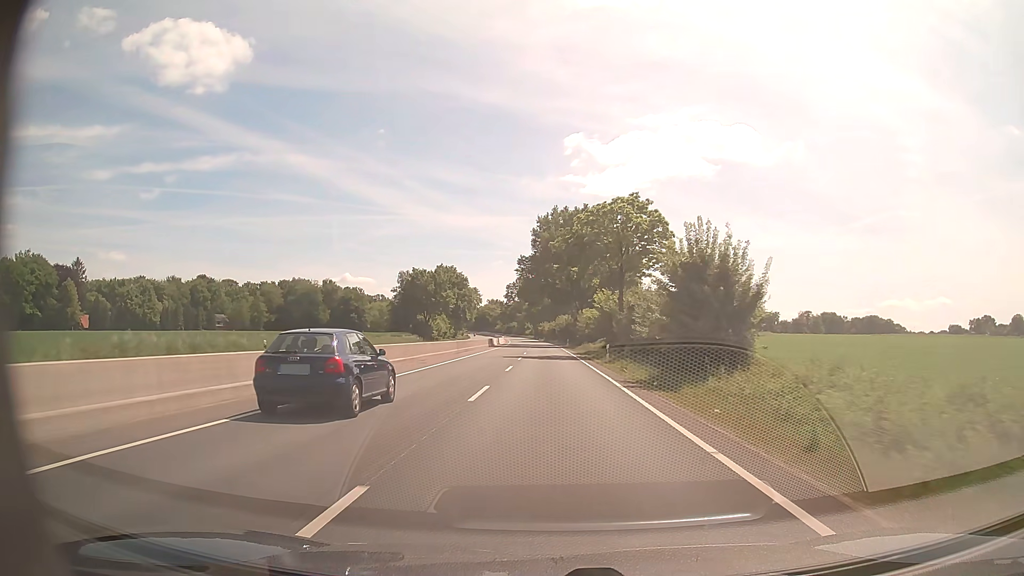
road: trunk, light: Day
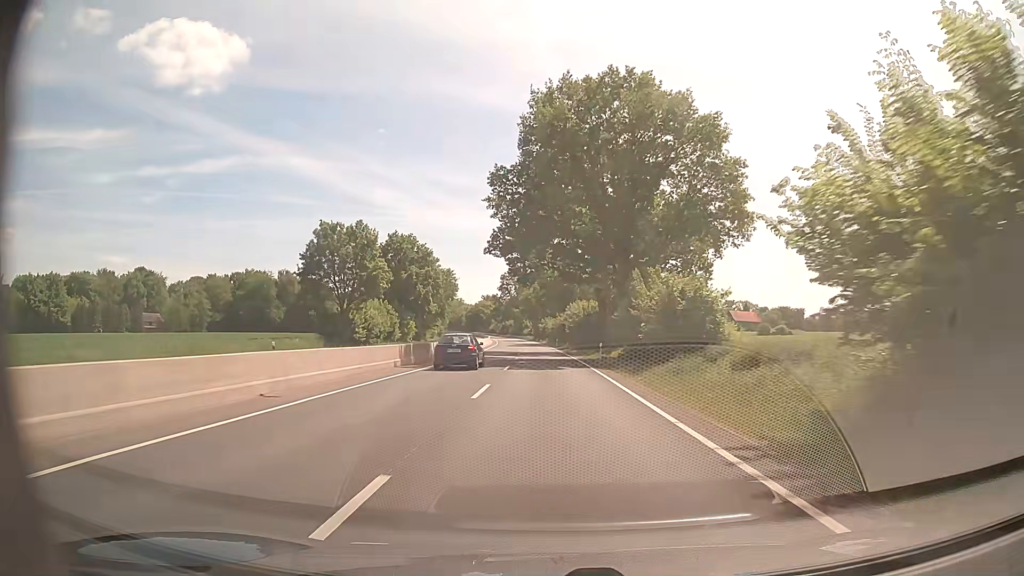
(-0.2, +48.2) m; 0°
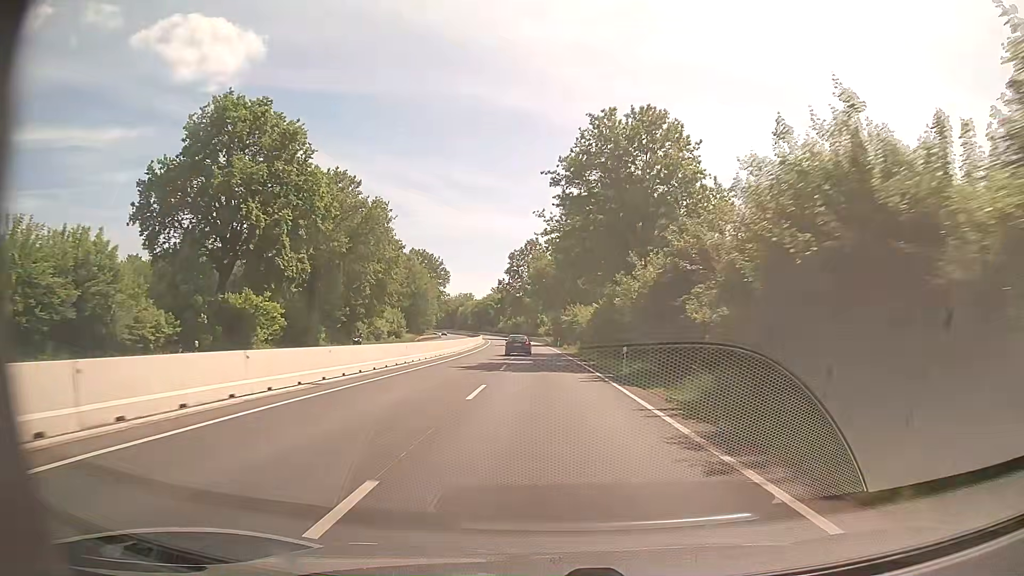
(-0.7, +61.2) m; -1°
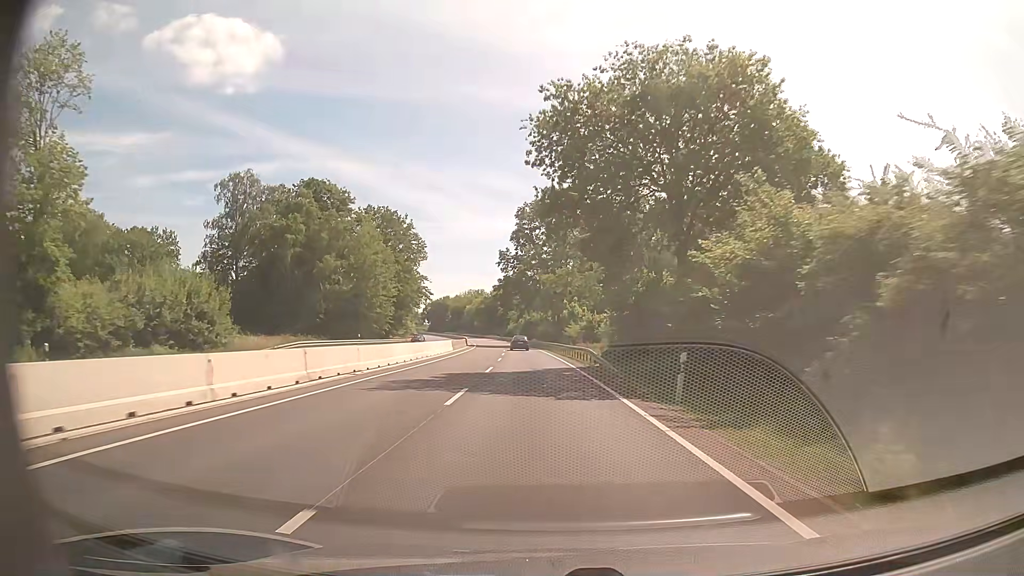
(-1.2, +62.0) m; -2°
(0, +10) (0, +20) (0, +30) (-1, +40) (-1, +50) (-2, +60) (-2, +70) (-3, +80) (-4, +90) (-5, +100) m
